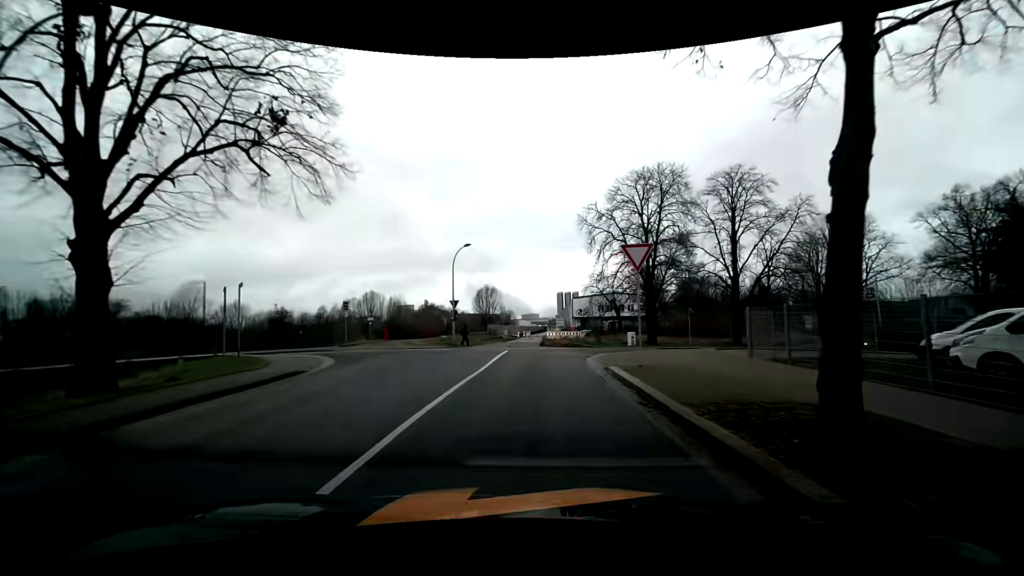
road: unclassified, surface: asphalt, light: Day
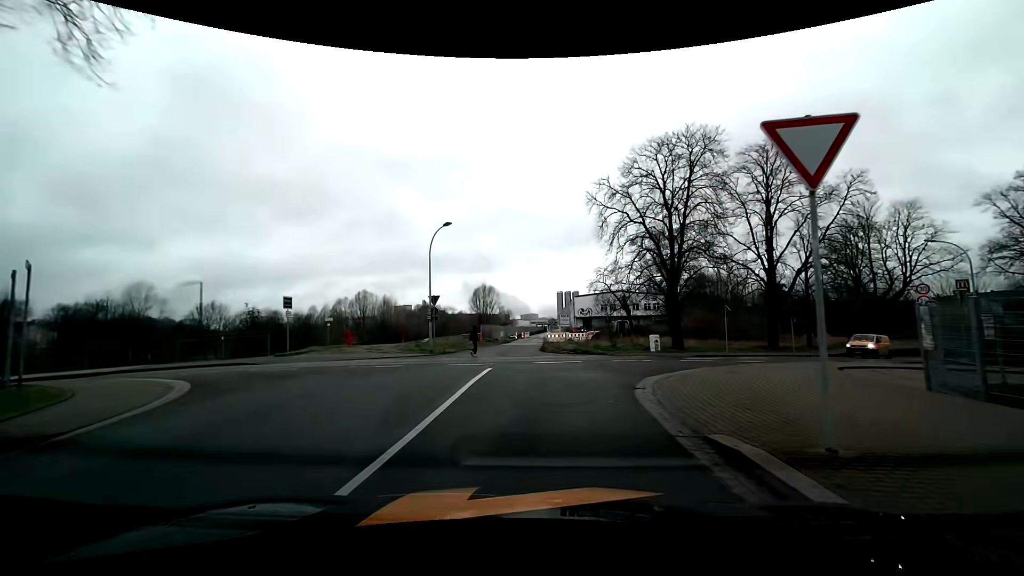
(0.0, +8.1) m; +1°
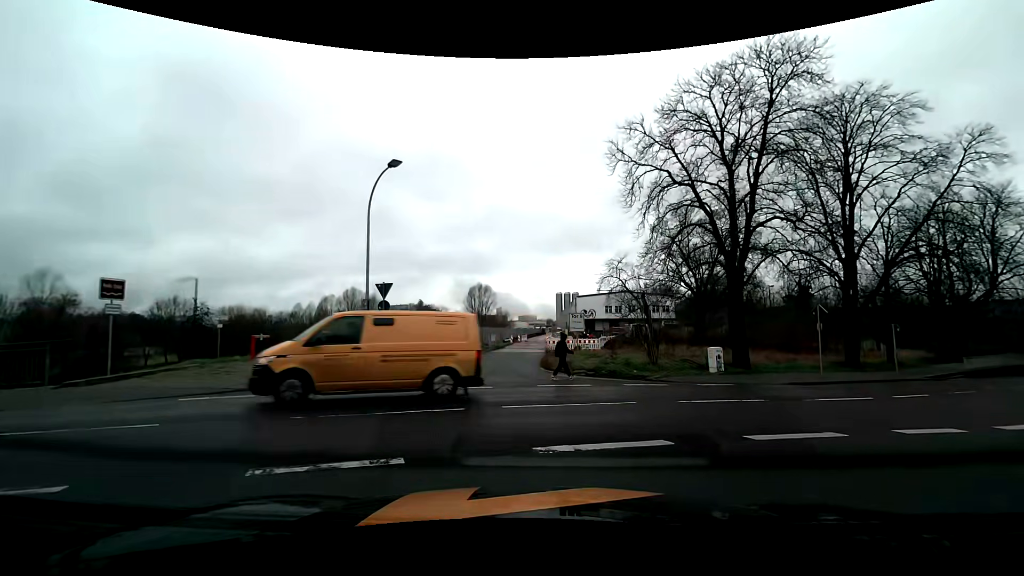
(-0.2, +10.5) m; 0°
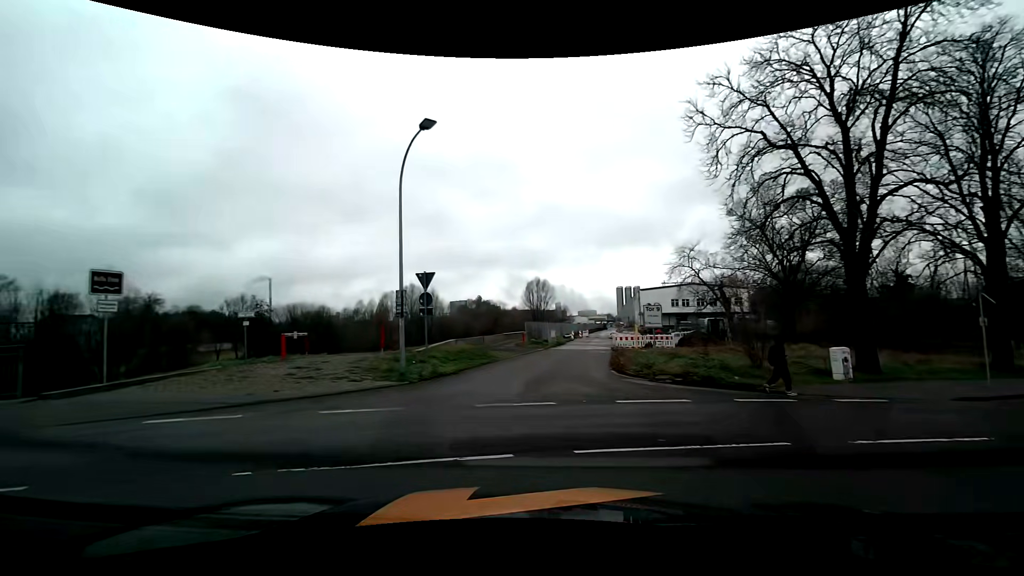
(-0.2, +3.8) m; -7°
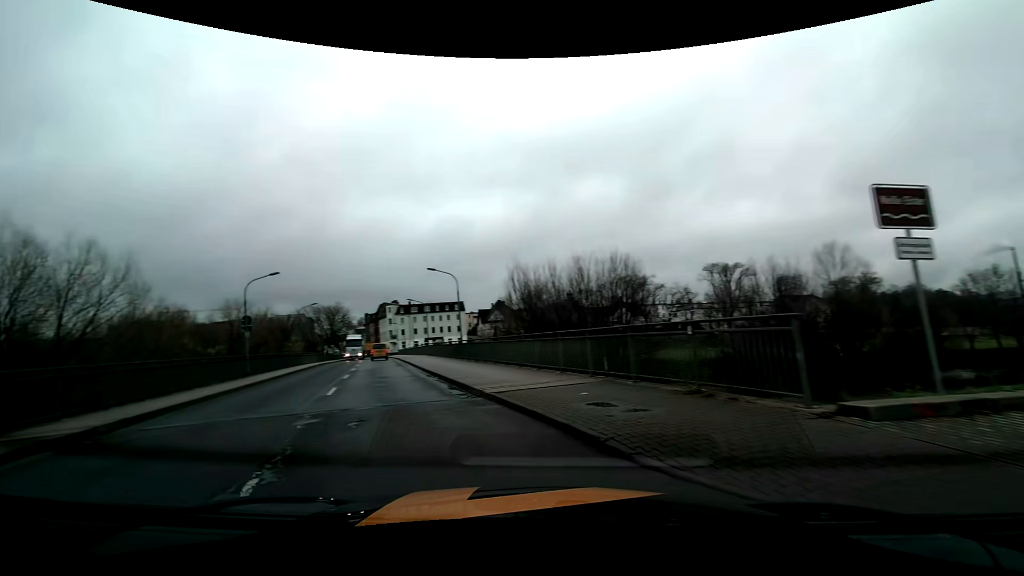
(-5.1, +7.2) m; -73°
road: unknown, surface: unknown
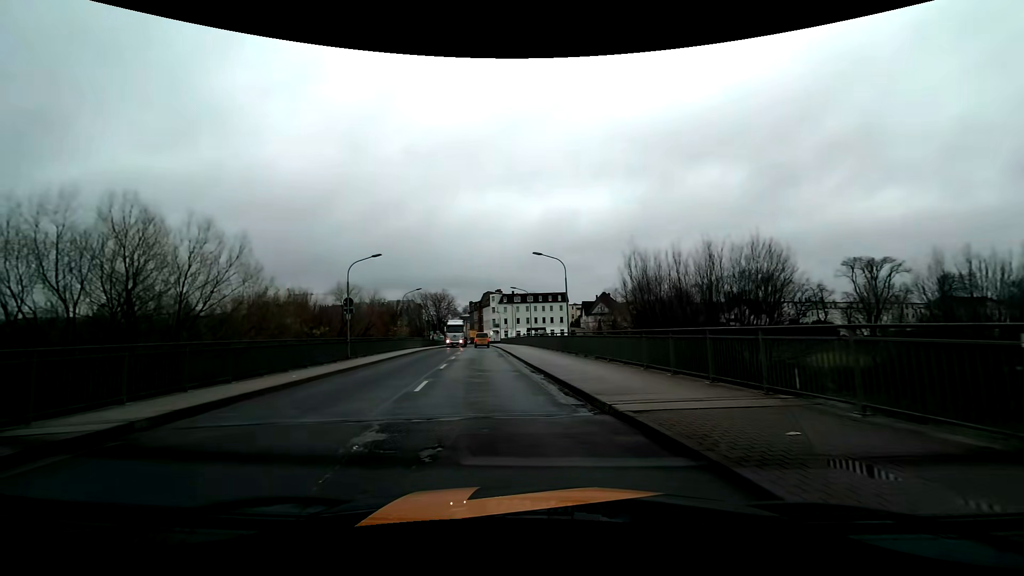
(-0.3, +3.3) m; -9°
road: primary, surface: asphalt
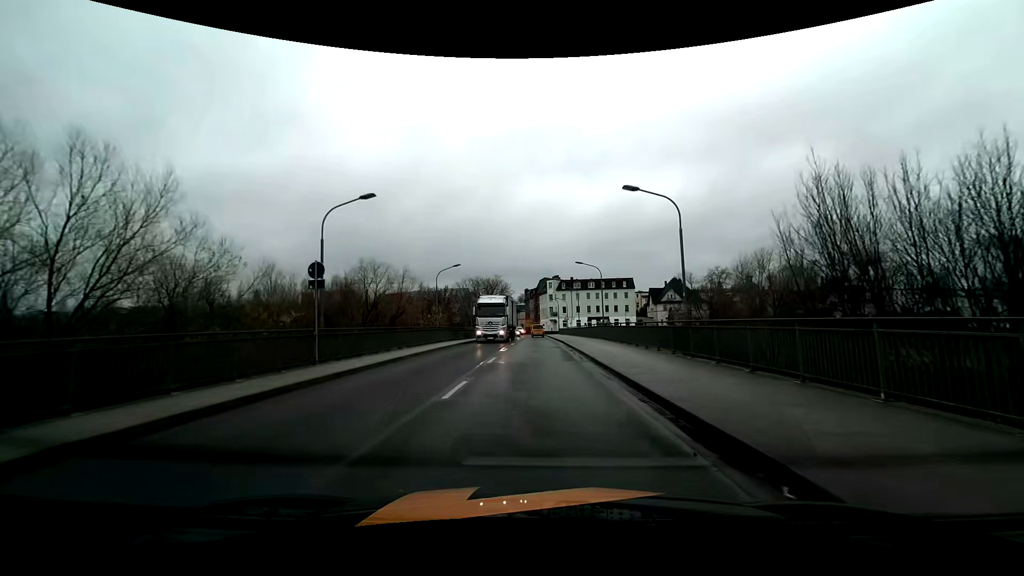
(-0.9, +12.6) m; -6°
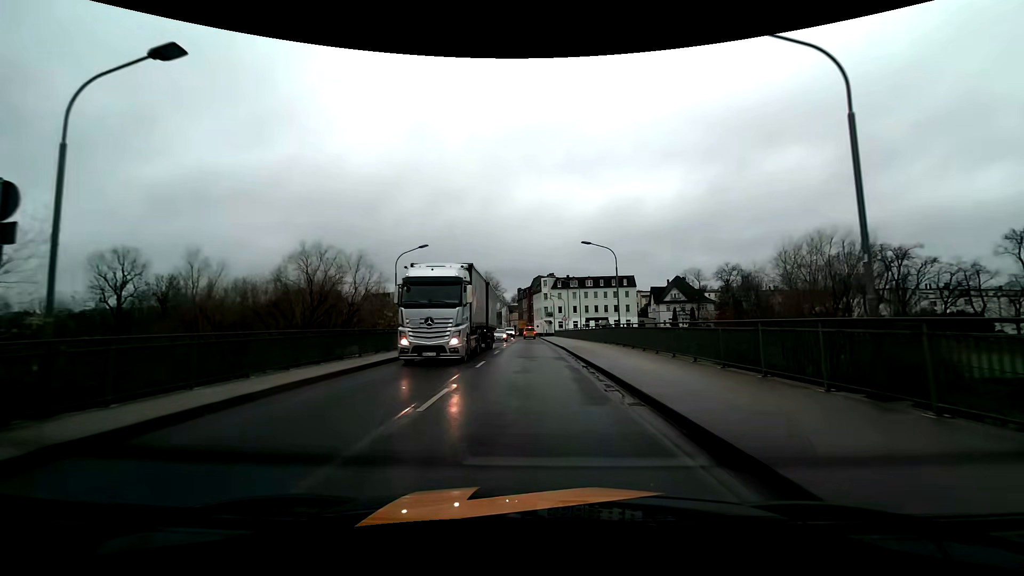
(+0.1, +10.5) m; +1°
(0, +10) (0, +20) (0, +30) (0, +40) (0, +50) (0, +60) (0, +70) (0, +80) (0, +90) (-1, +100) m
